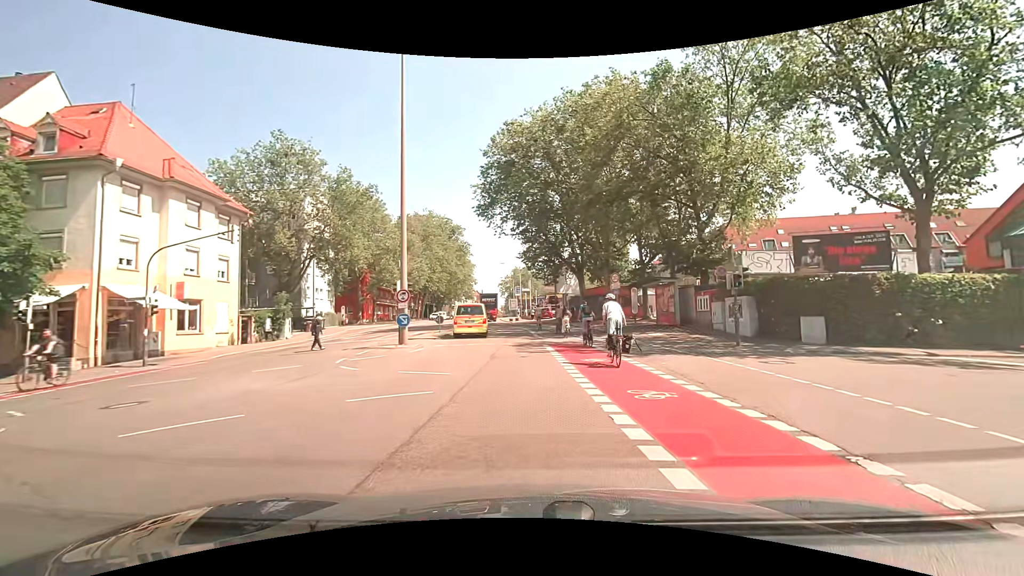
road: secondary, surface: asphalt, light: Day
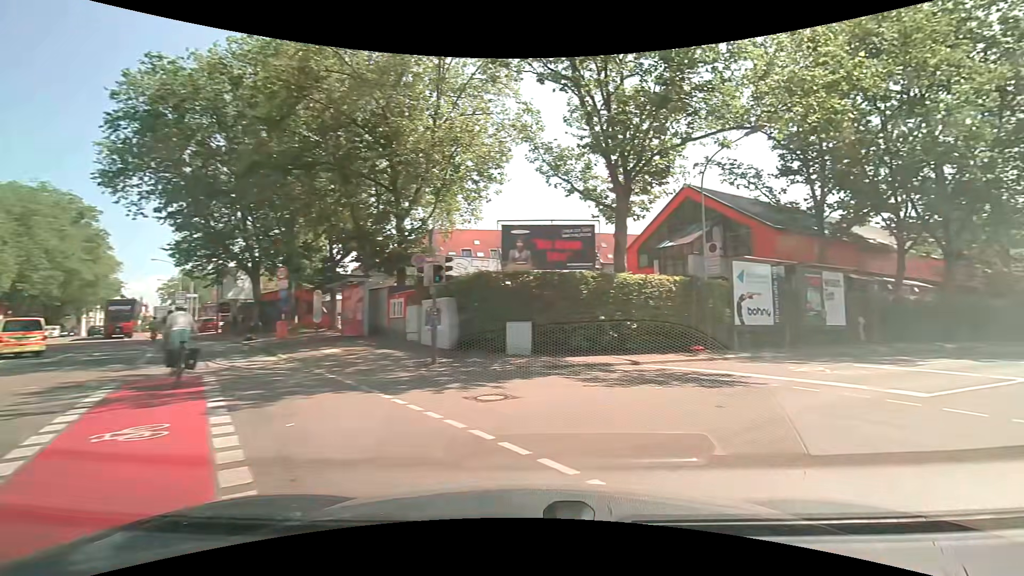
(+1.7, +6.9) m; +33°
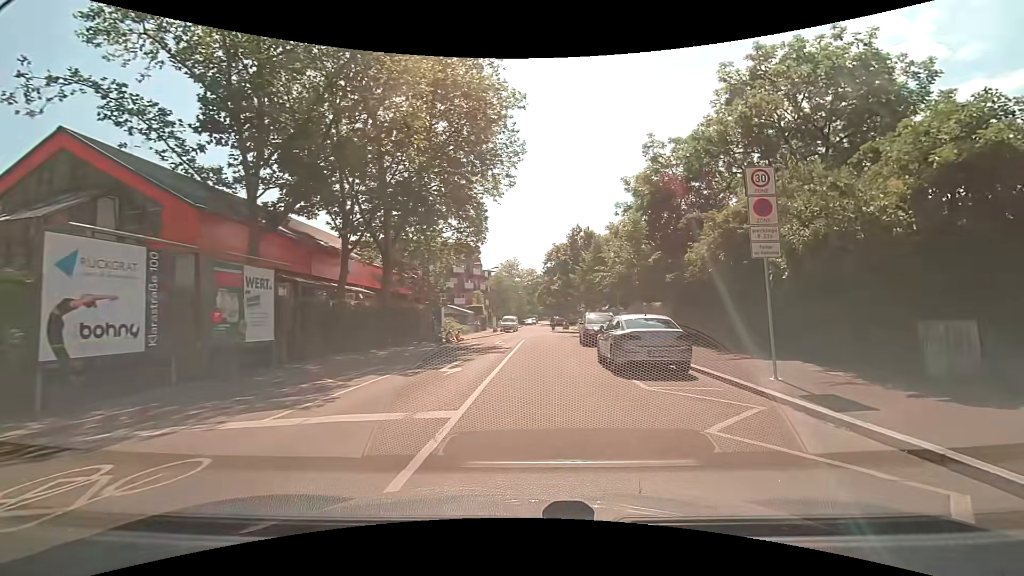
(+4.8, +8.0) m; +56°
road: residential
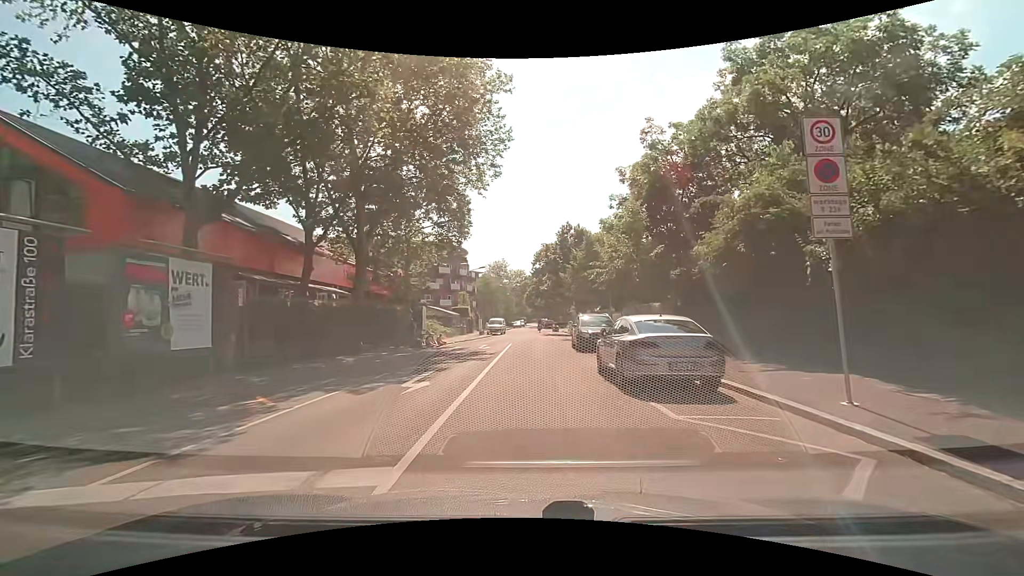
(0.0, +2.8) m; 0°
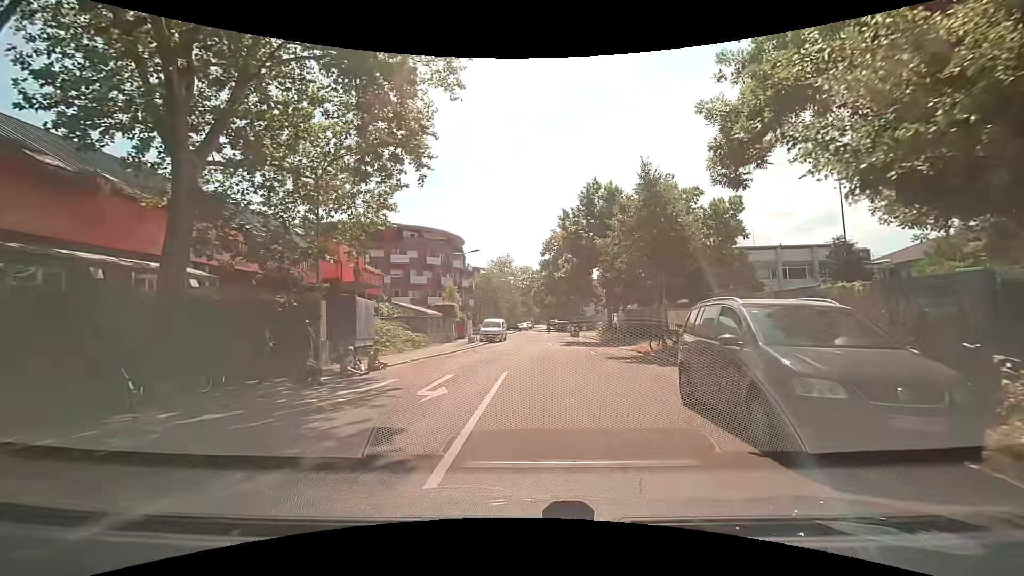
(-0.1, +16.2) m; 0°
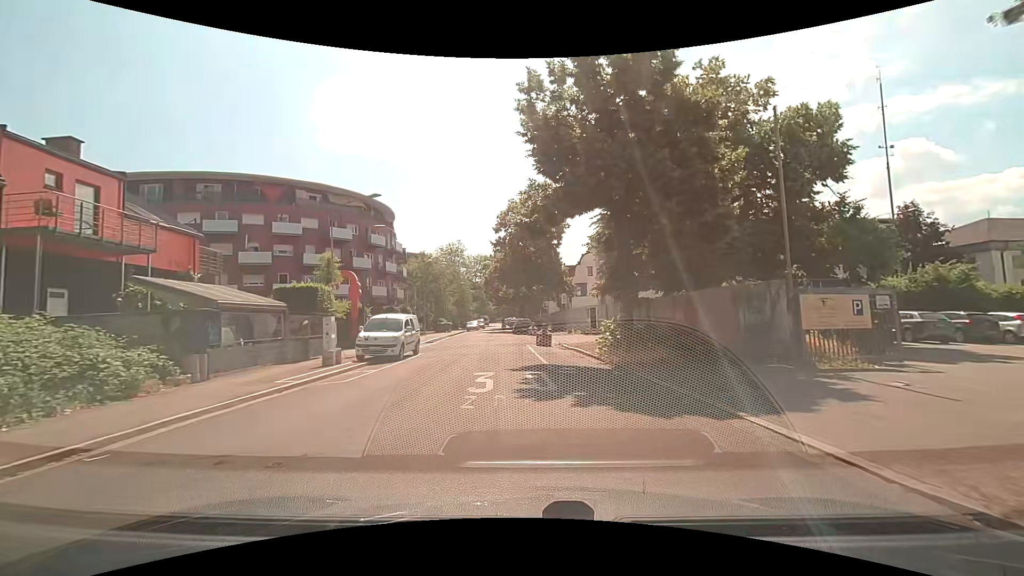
(+1.0, +19.6) m; +4°
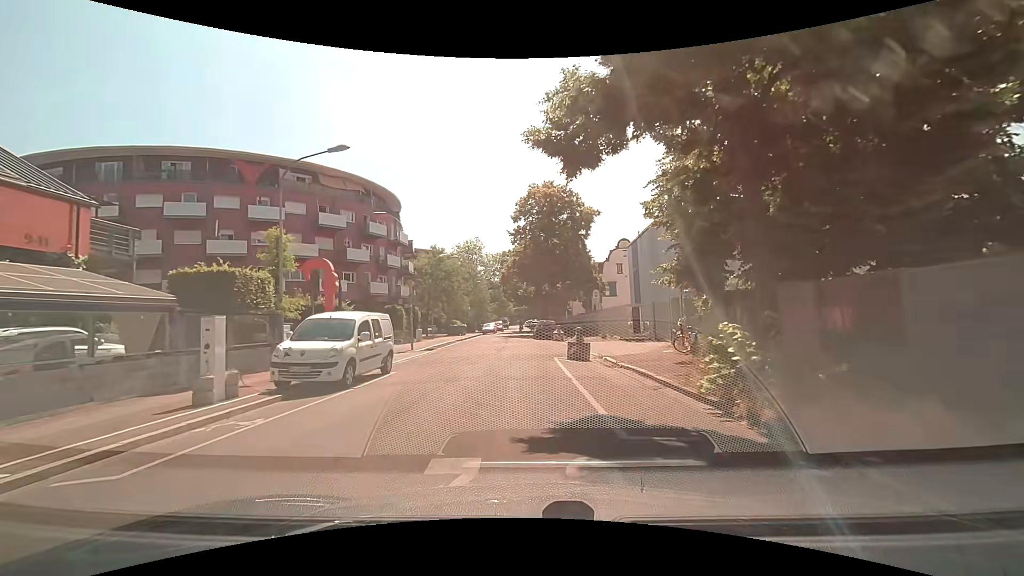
(-0.2, +7.9) m; -3°
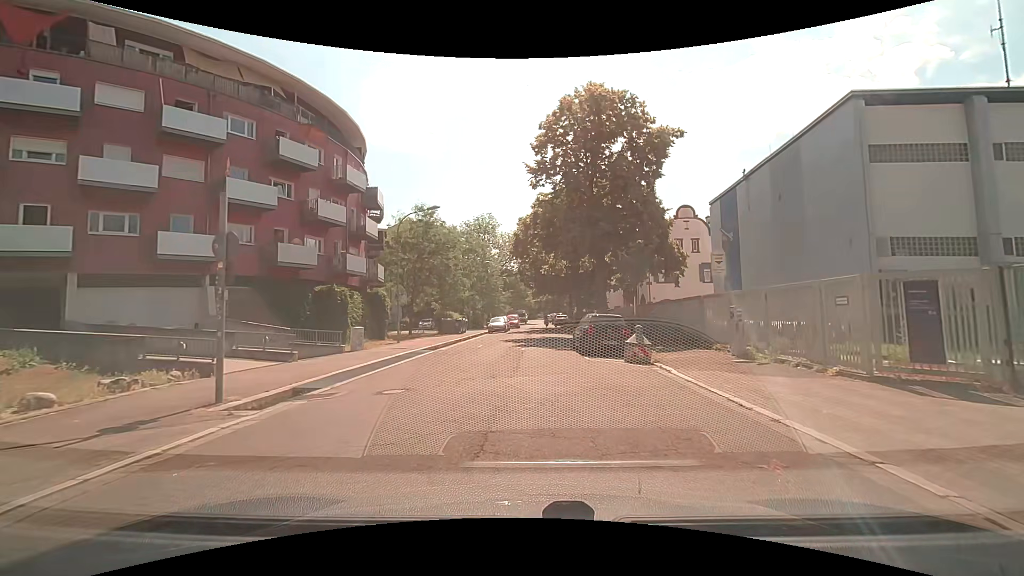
(-0.5, +20.4) m; -2°
(0, +10) (0, +20) (0, +30) (+1, +40) (+2, +50) (+2, +60) (+2, +70) (+2, +80) (+3, +90) (+3, +100) m
